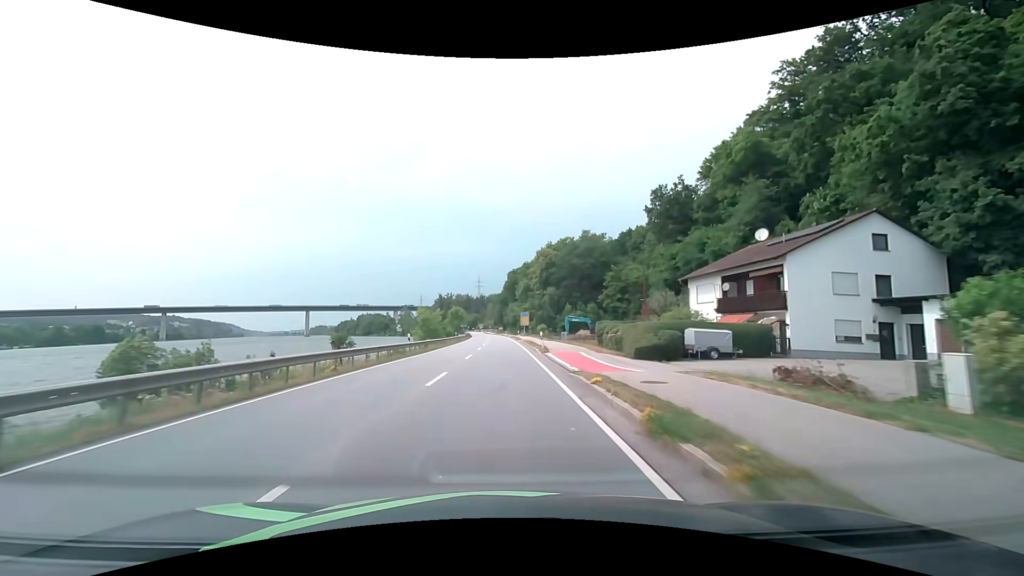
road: primary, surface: asphalt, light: Day
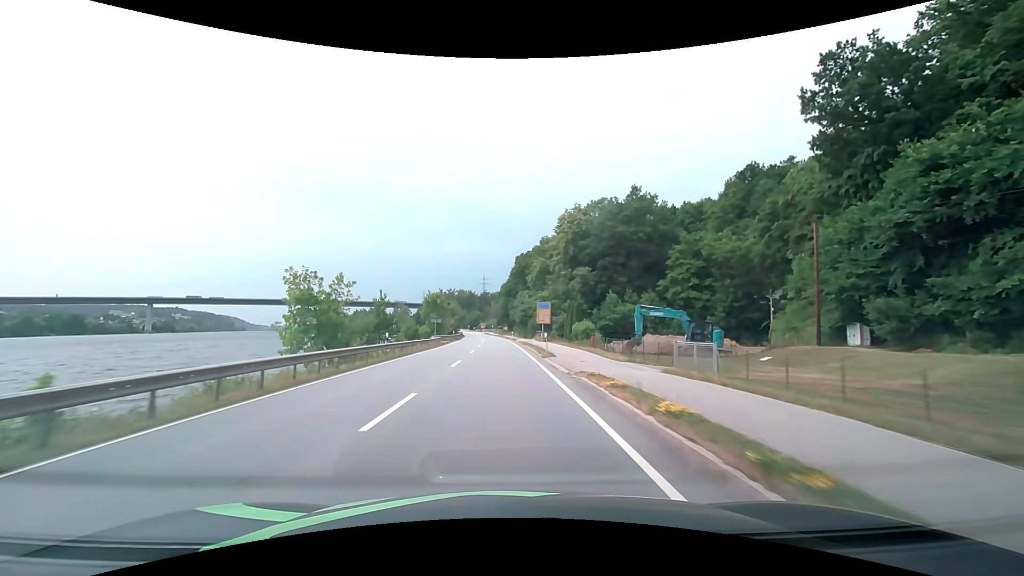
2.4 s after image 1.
(-0.3, +41.7) m; -1°
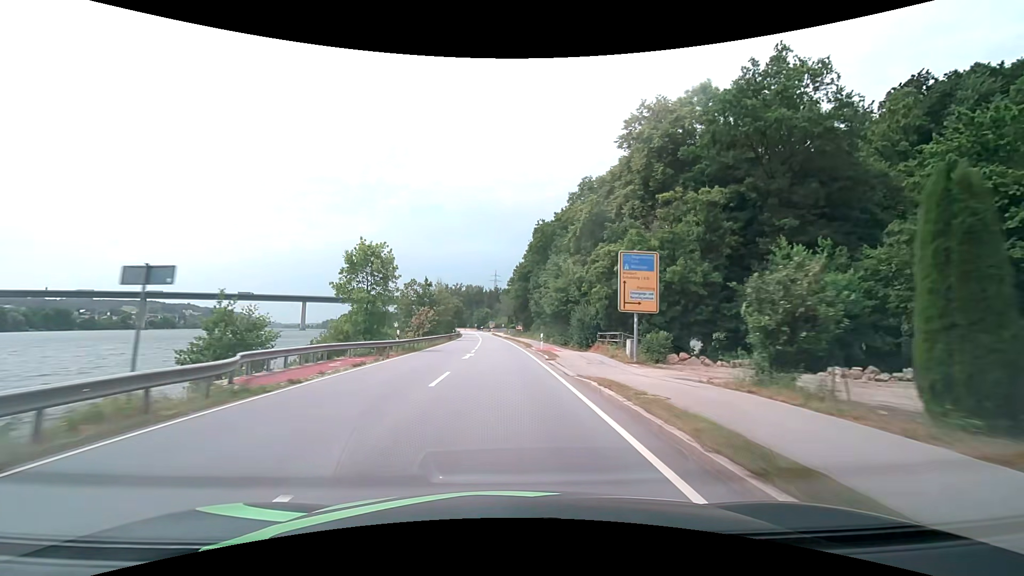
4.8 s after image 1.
(-0.6, +42.6) m; -1°
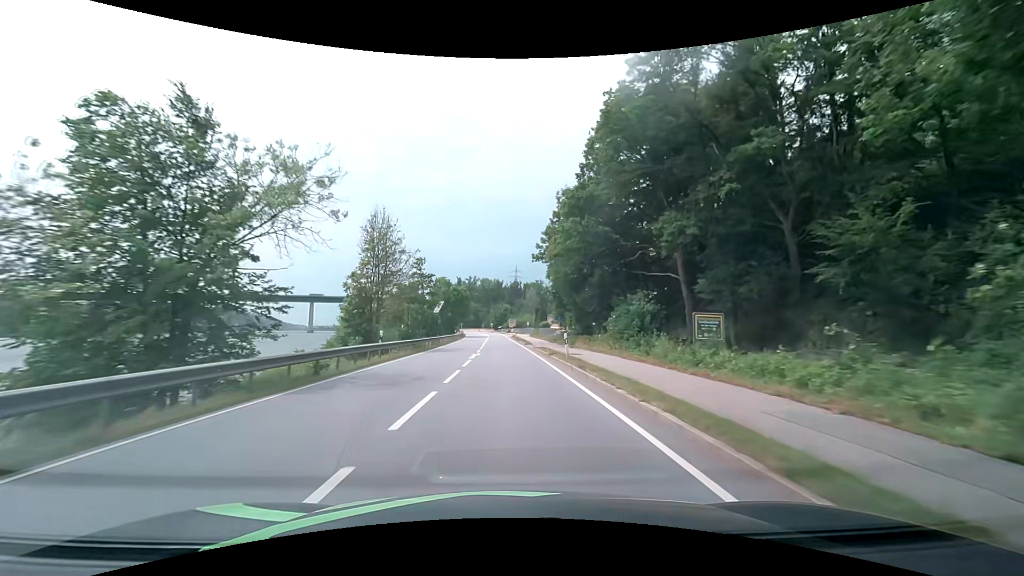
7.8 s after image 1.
(-1.2, +53.8) m; -2°
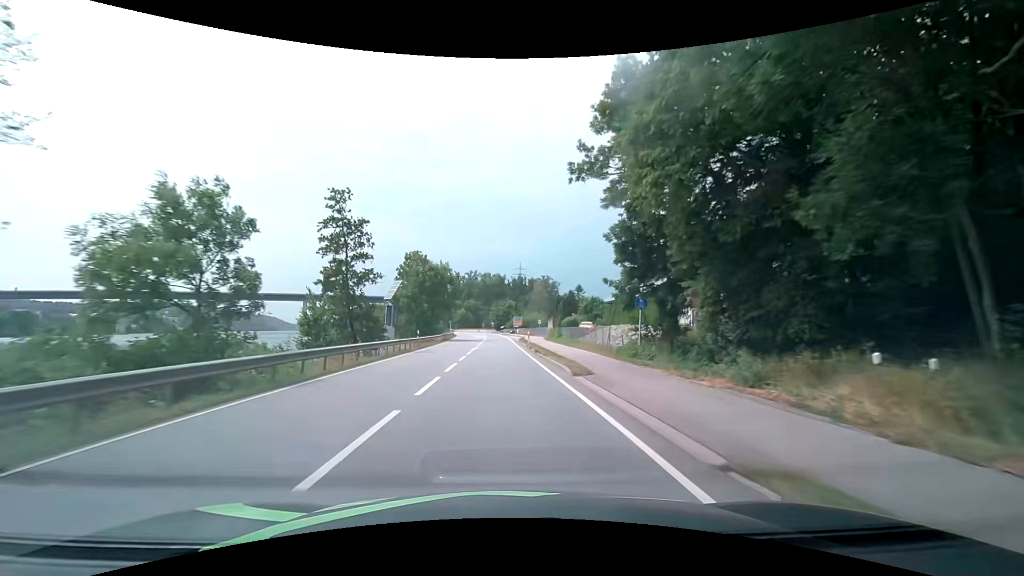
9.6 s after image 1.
(-0.1, +32.5) m; 0°
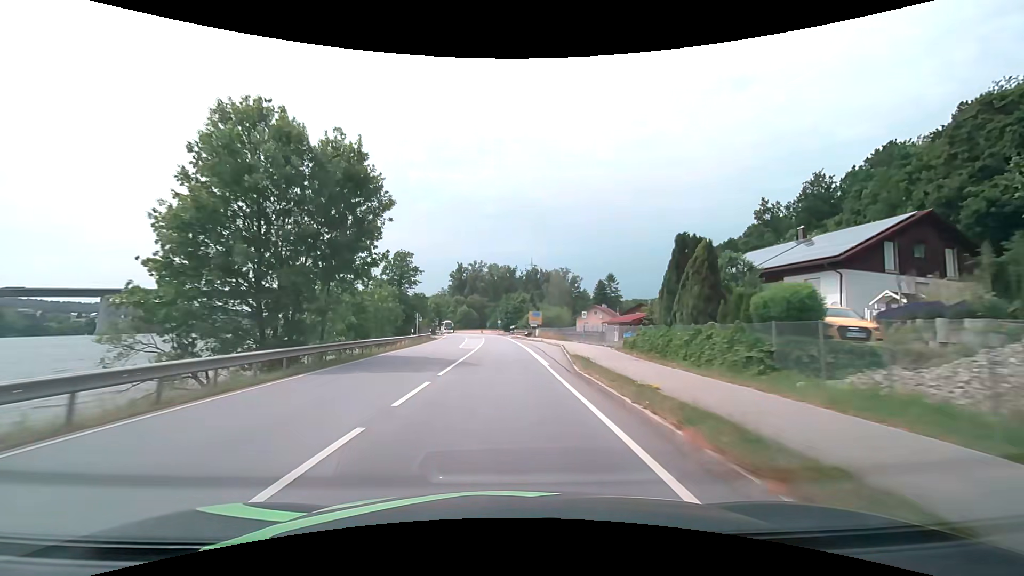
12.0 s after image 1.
(-0.4, +43.5) m; -1°
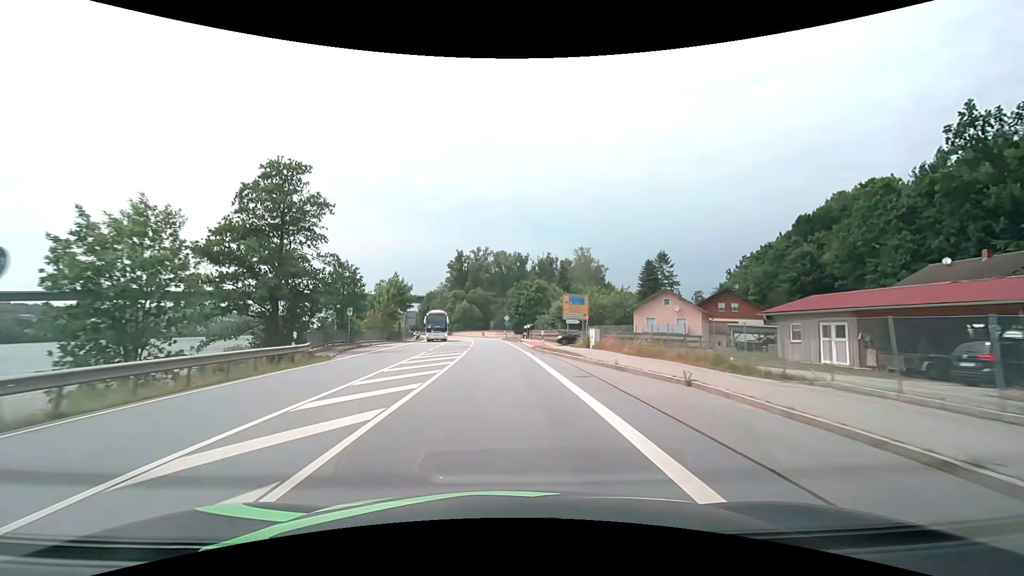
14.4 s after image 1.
(-0.5, +42.9) m; -1°
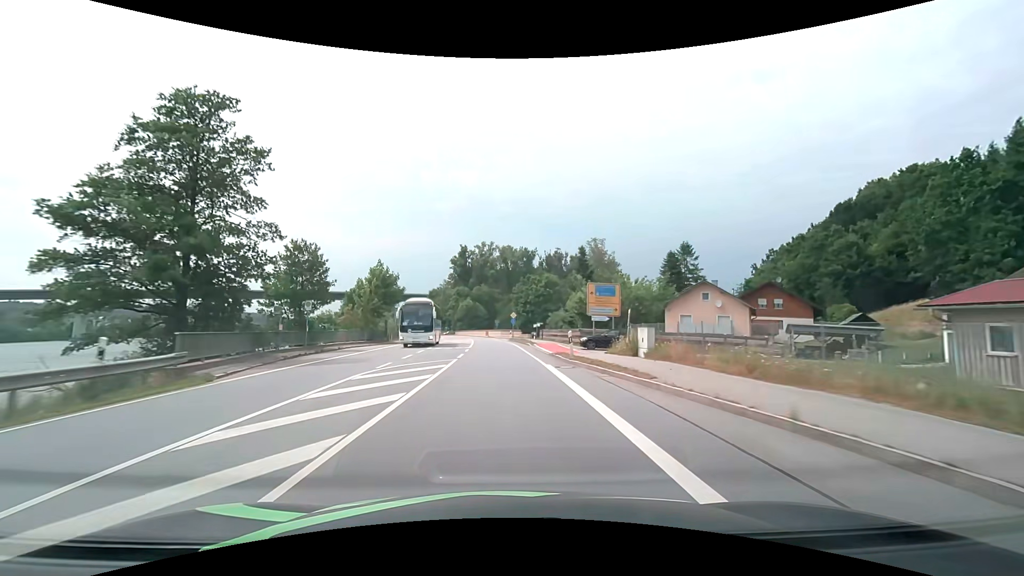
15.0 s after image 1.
(-0.1, +10.5) m; -1°
(0, +10) (0, +20) (-1, +30) (-1, +40) (-2, +50) (-2, +60) (-3, +70) (-4, +80) (-6, +90) (-7, +100) m
